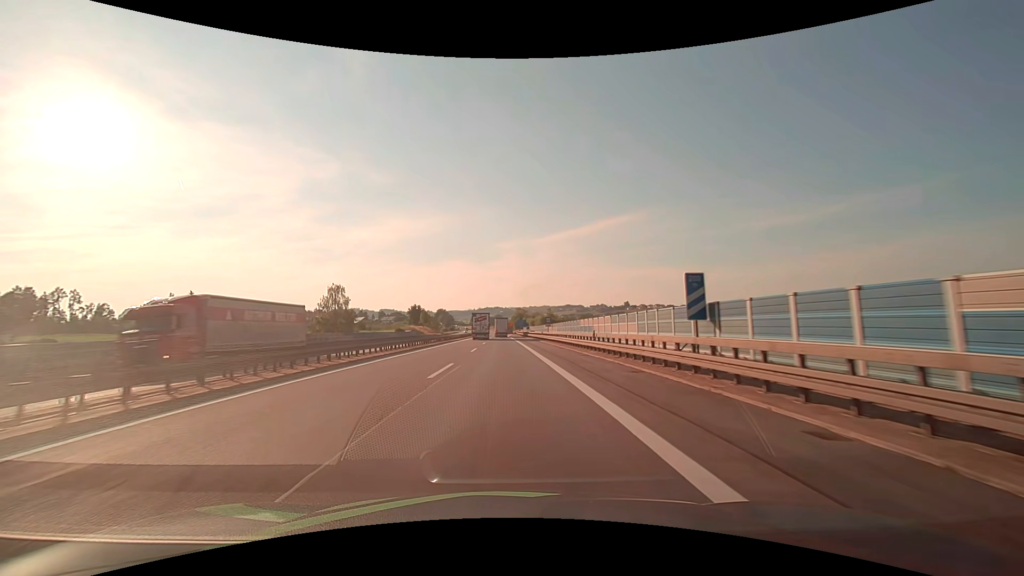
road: motorway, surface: asphalt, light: Day
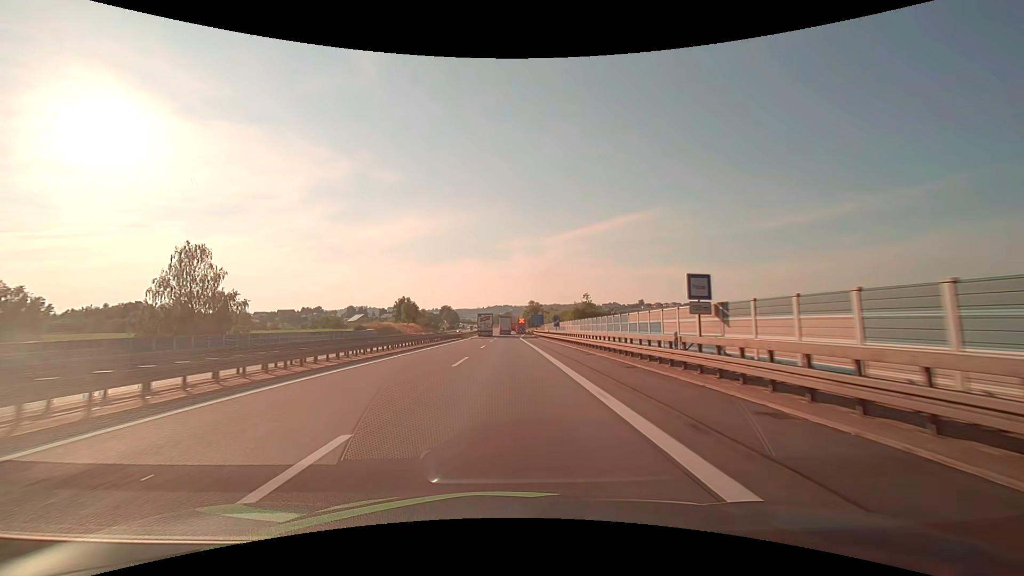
(-0.4, +50.6) m; -1°
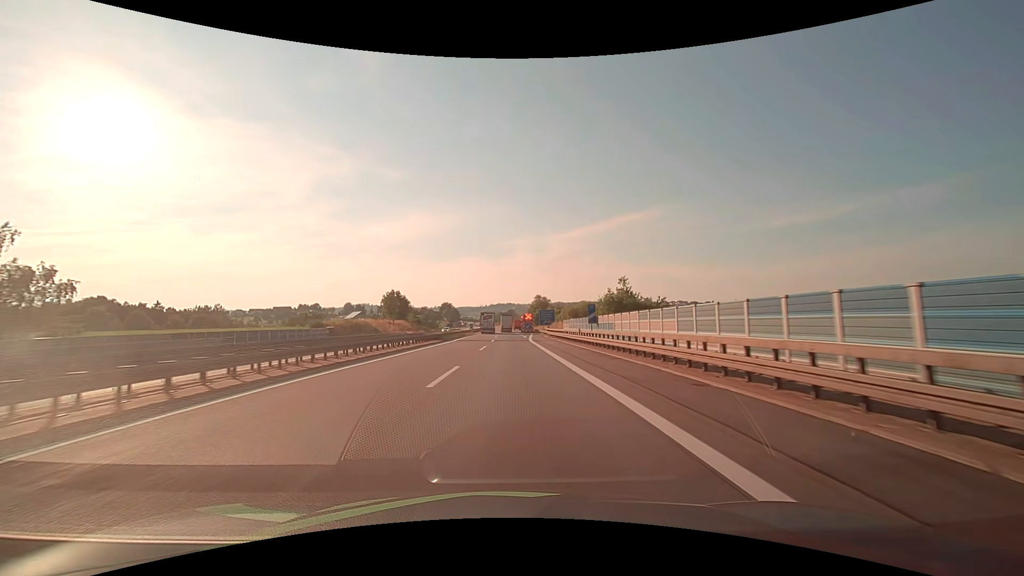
(-0.1, +25.1) m; 0°
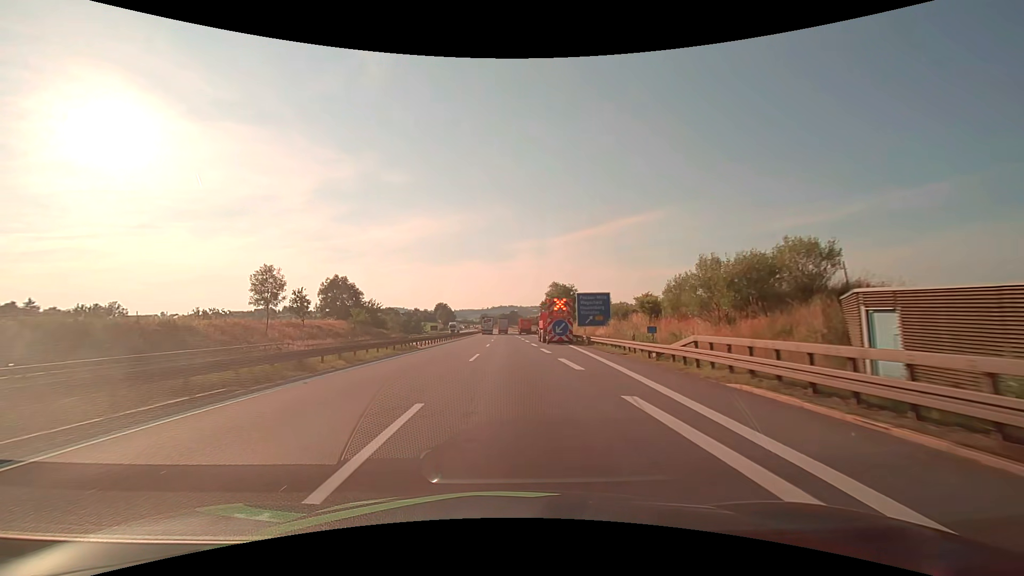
(0.0, +61.9) m; 0°
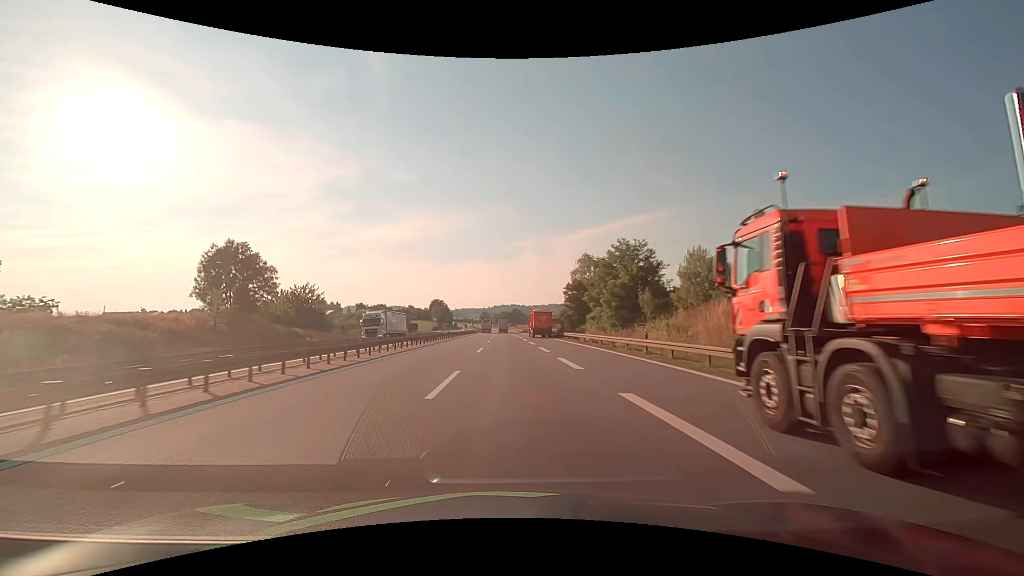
(-0.3, +47.6) m; 0°
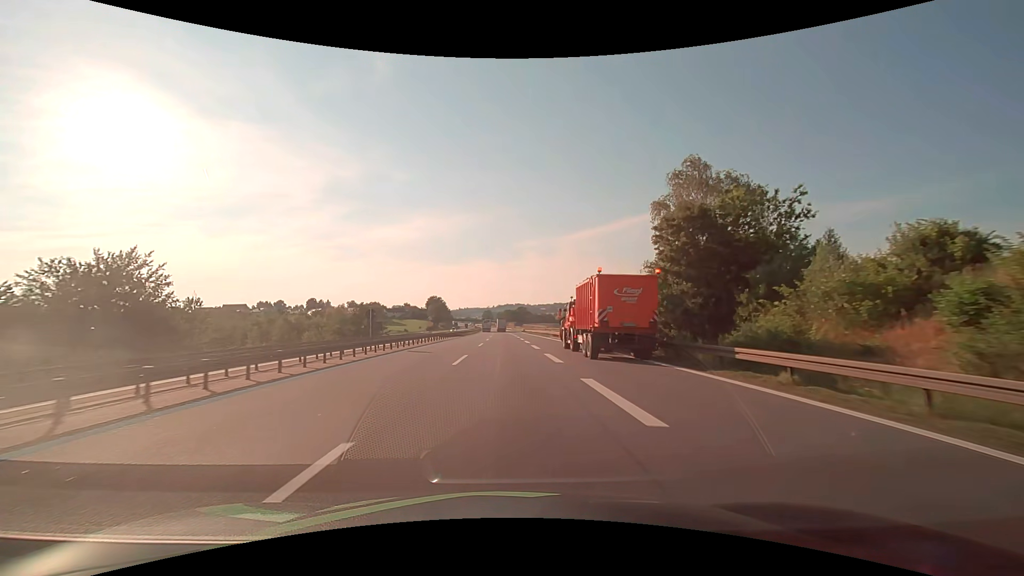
(+0.1, +45.5) m; 0°
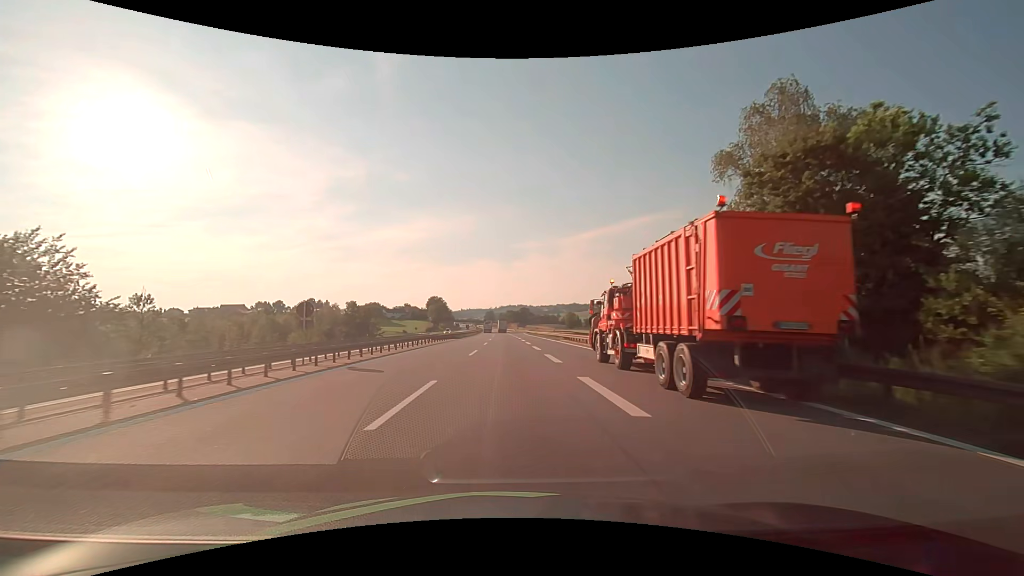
(0.0, +11.1) m; 0°
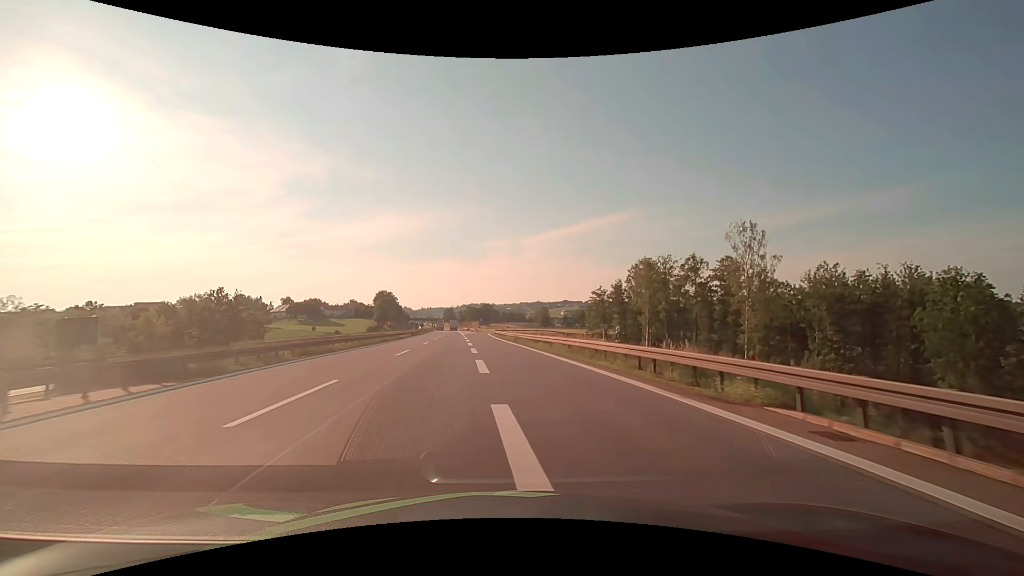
(+1.2, +53.0) m; +4°
(0, +10) (0, +20) (-1, +30) (-1, +40) (-2, +50) (-3, +60) (-4, +70) (-5, +80) (-5, +90) (-6, +100) m
